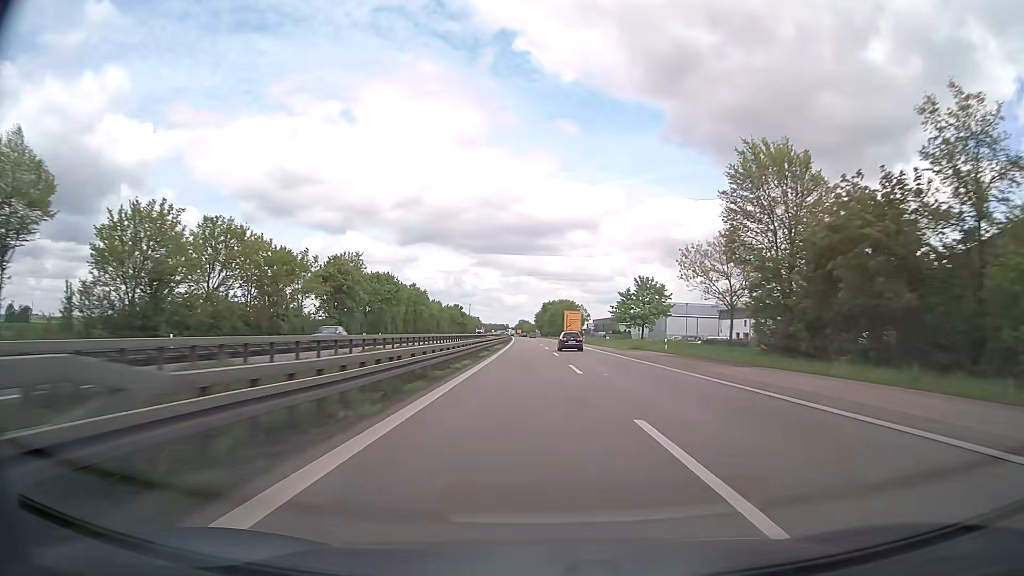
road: trunk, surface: asphalt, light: Day
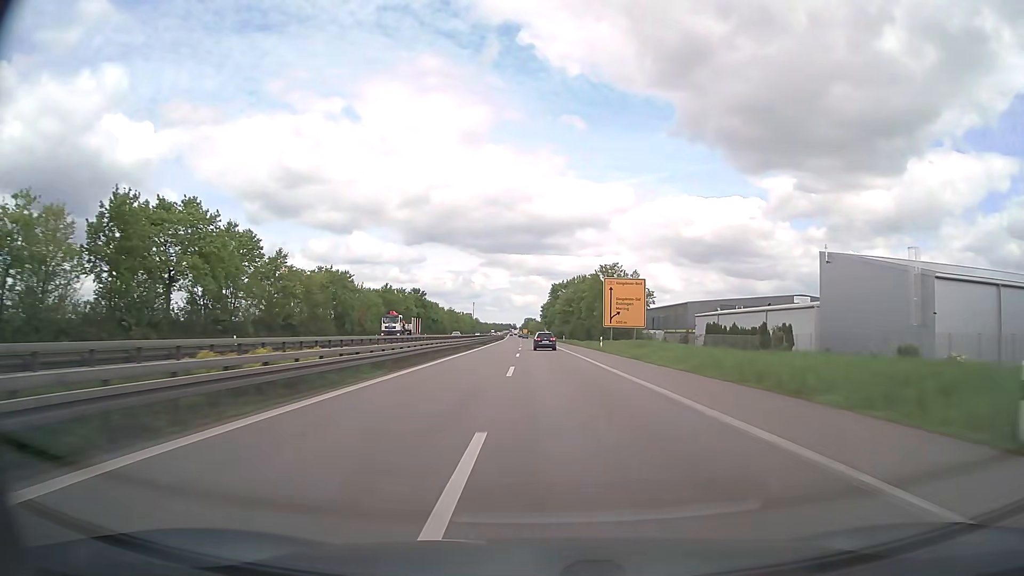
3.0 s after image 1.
(+0.2, +91.4) m; -1°
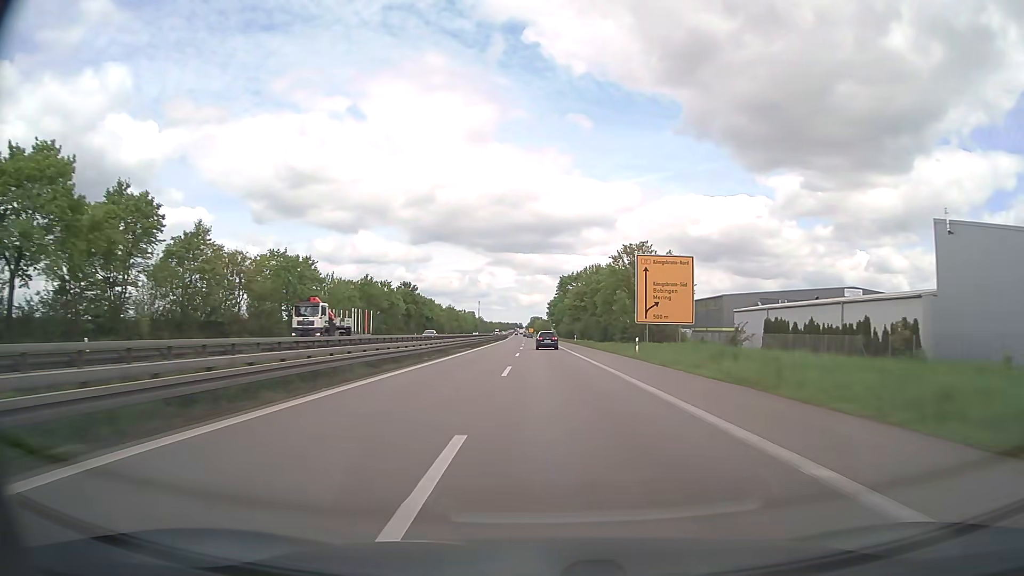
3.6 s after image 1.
(-0.1, +18.2) m; -1°
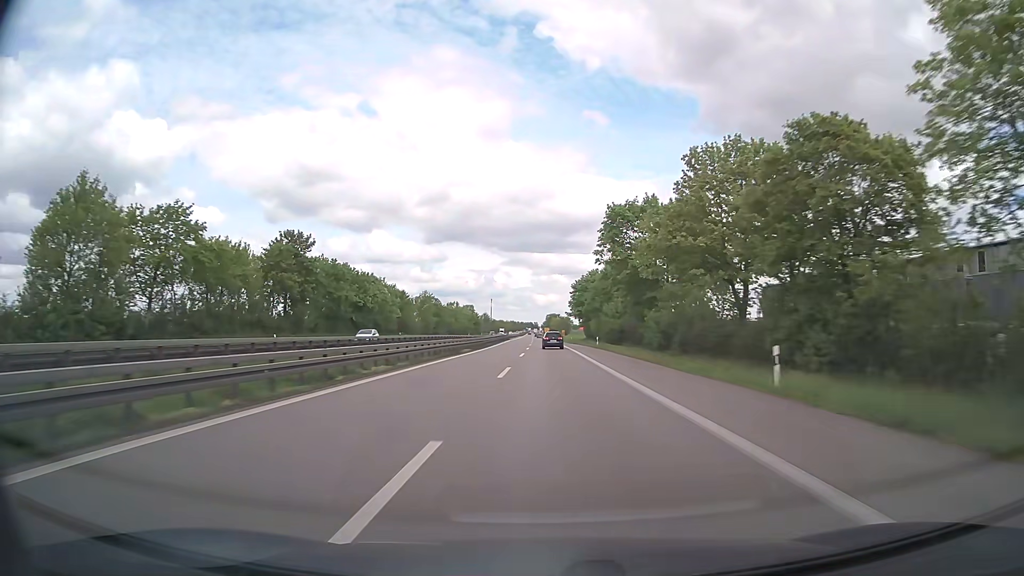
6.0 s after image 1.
(-0.9, +72.7) m; -1°
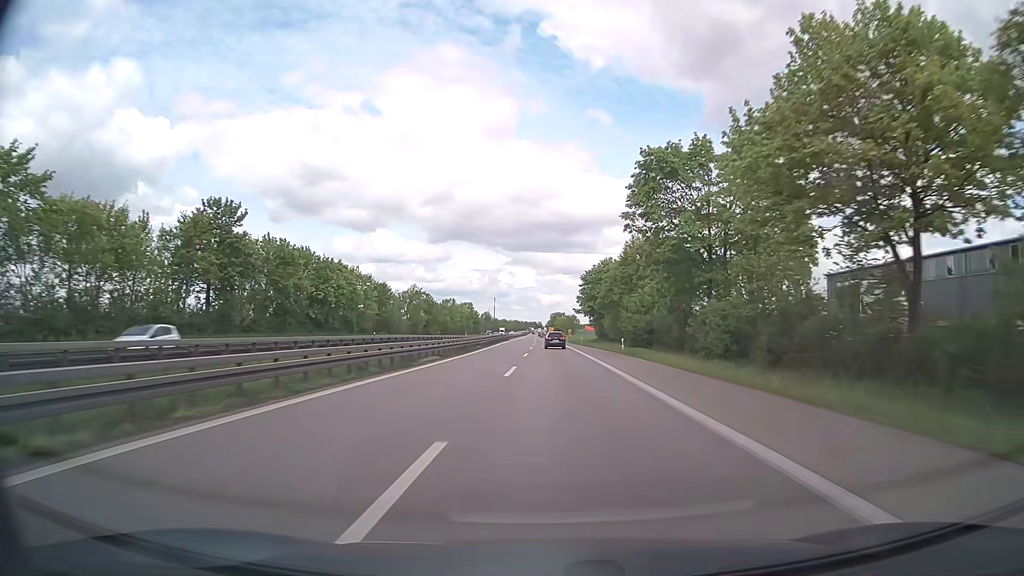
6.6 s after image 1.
(0.0, +18.1) m; 0°
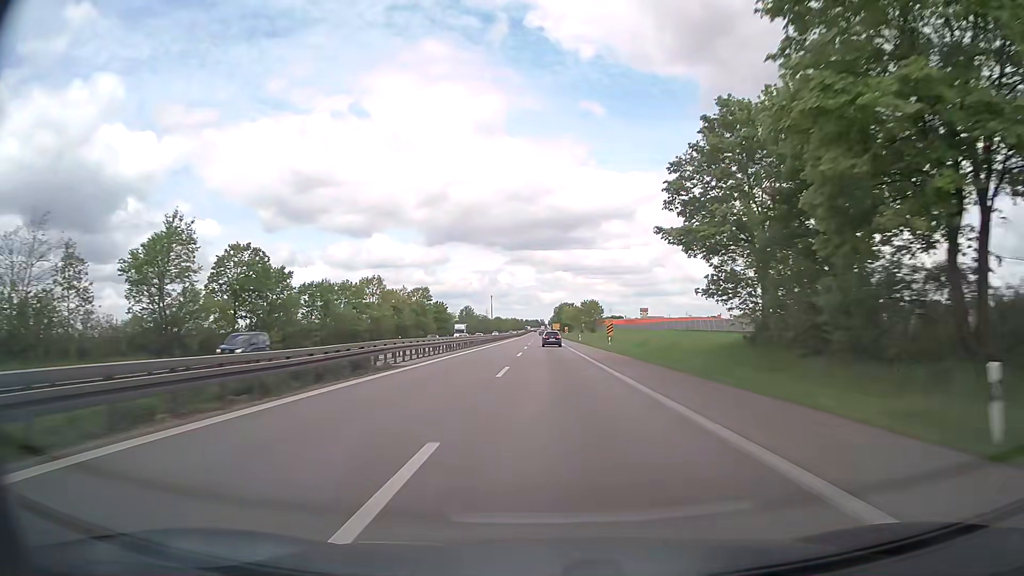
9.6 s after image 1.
(+0.2, +90.6) m; 0°
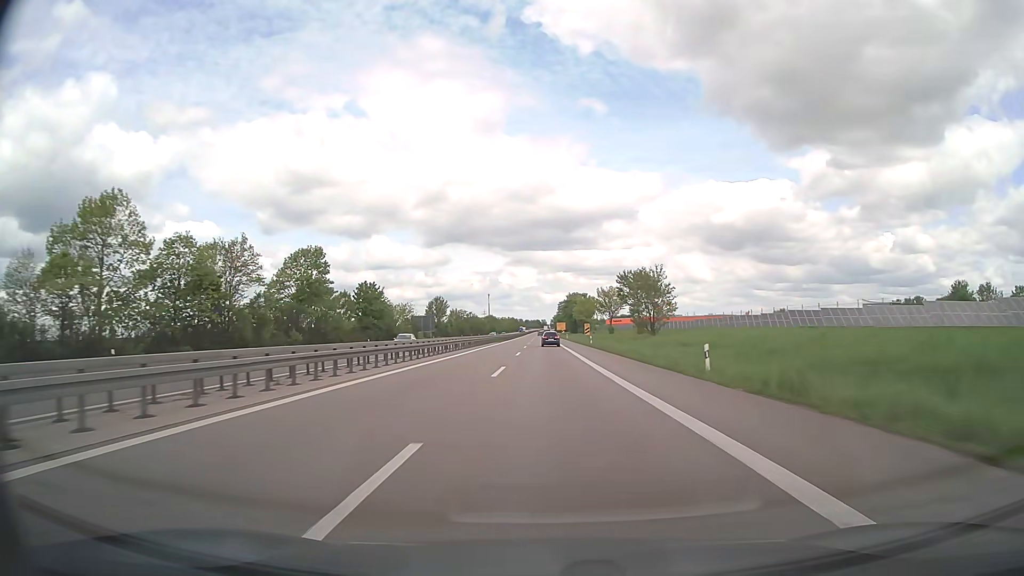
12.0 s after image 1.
(-0.5, +71.9) m; 0°
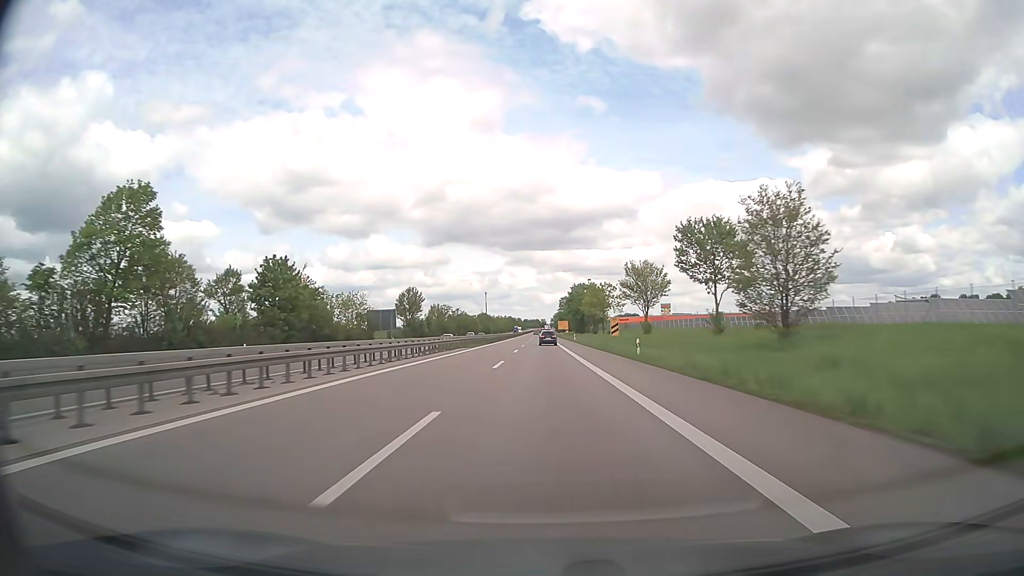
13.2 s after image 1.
(0.0, +35.9) m; 0°
(0, +10) (0, +20) (0, +30) (0, +40) (0, +50) (0, +60) (0, +70) (0, +80) (0, +90) (0, +100) m
